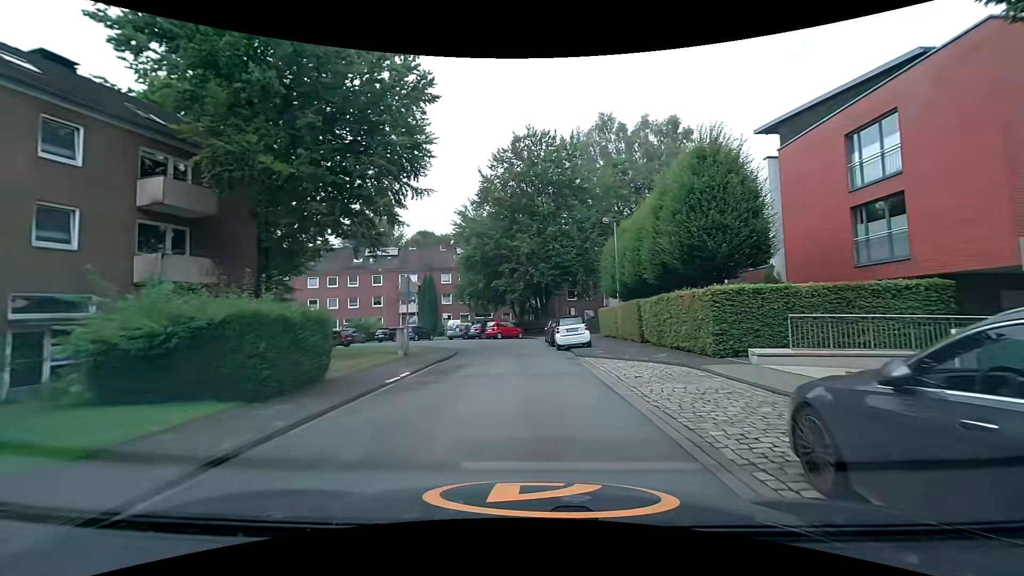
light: Day
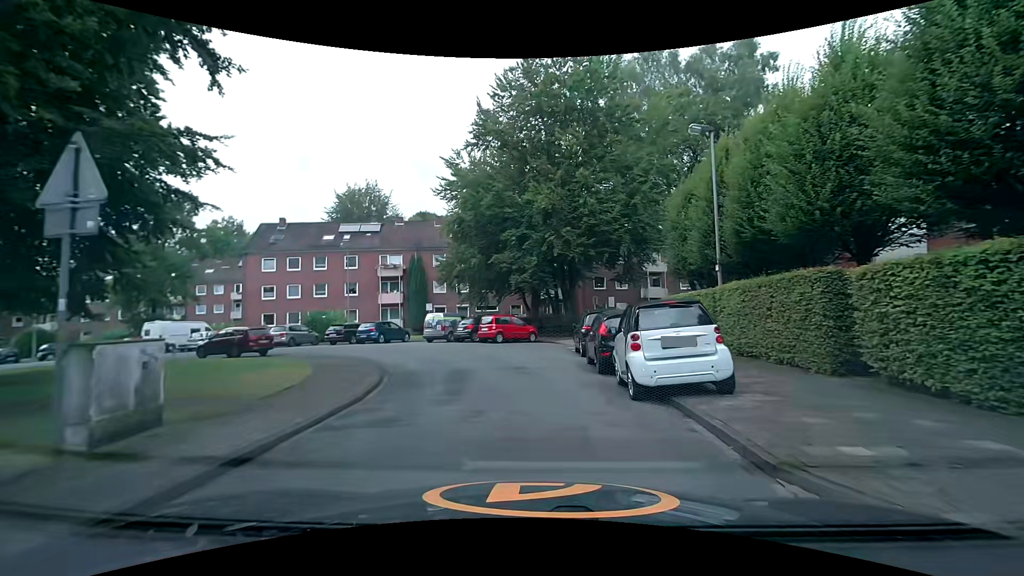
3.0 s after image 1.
(-0.2, +14.8) m; -2°
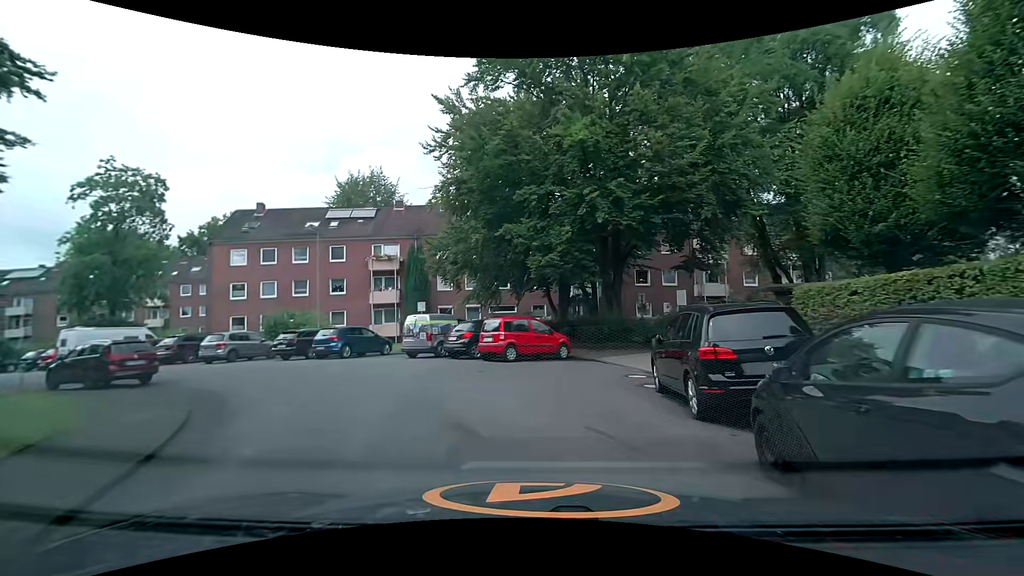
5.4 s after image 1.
(-0.1, +9.9) m; -1°
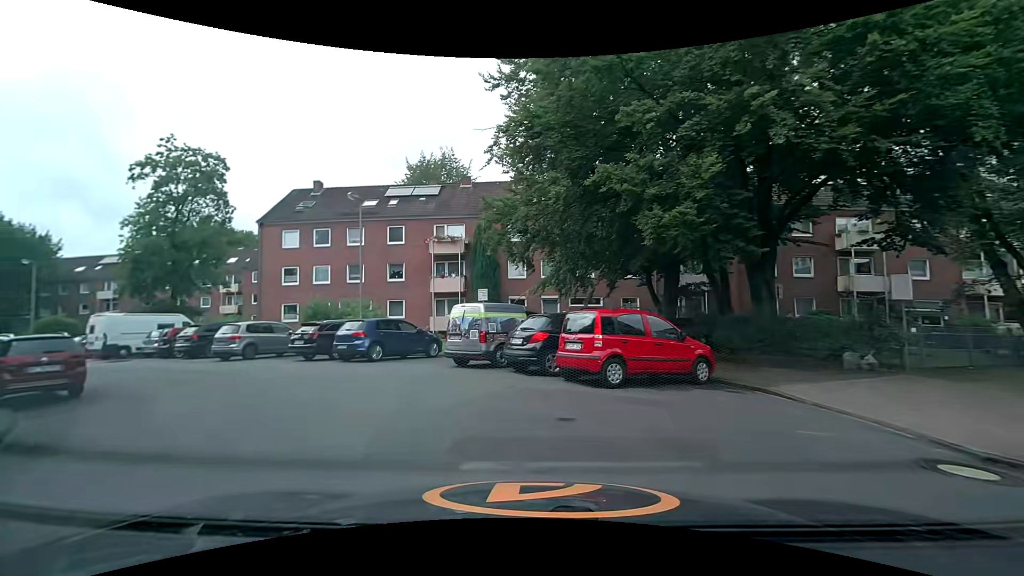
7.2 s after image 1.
(-0.6, +6.9) m; -10°
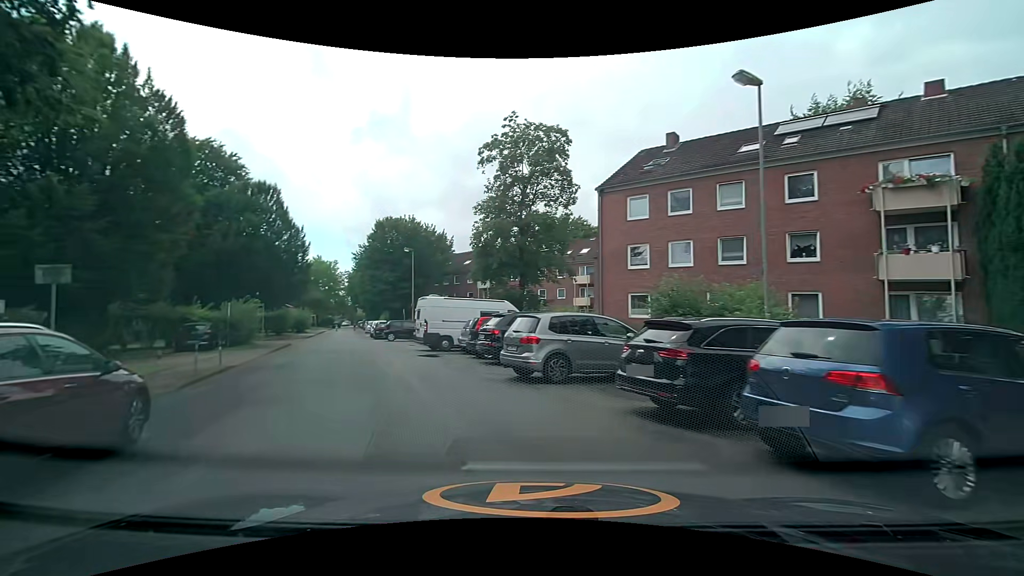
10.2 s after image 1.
(-3.8, +11.9) m; -36°
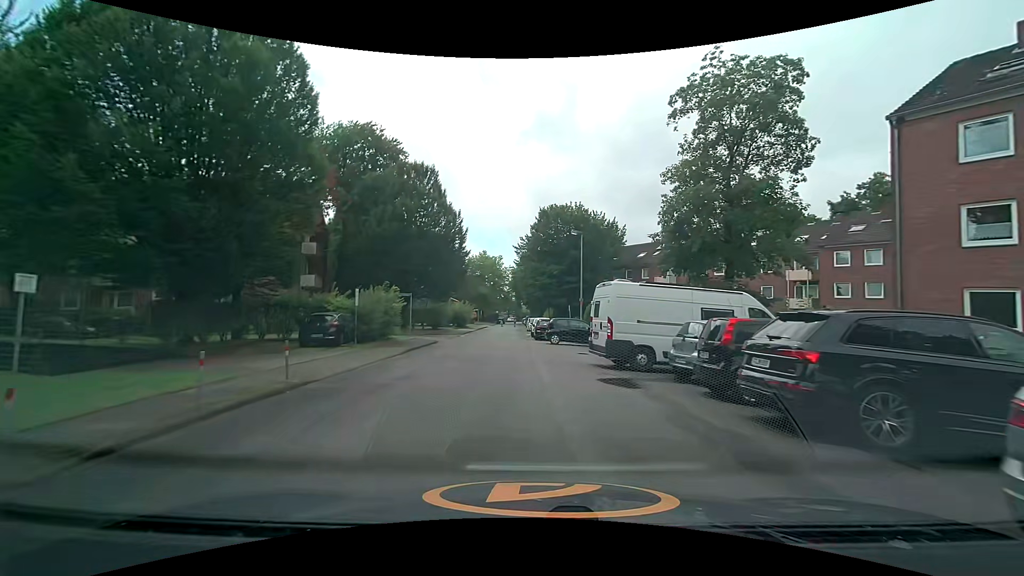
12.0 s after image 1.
(-2.0, +8.4) m; -21°
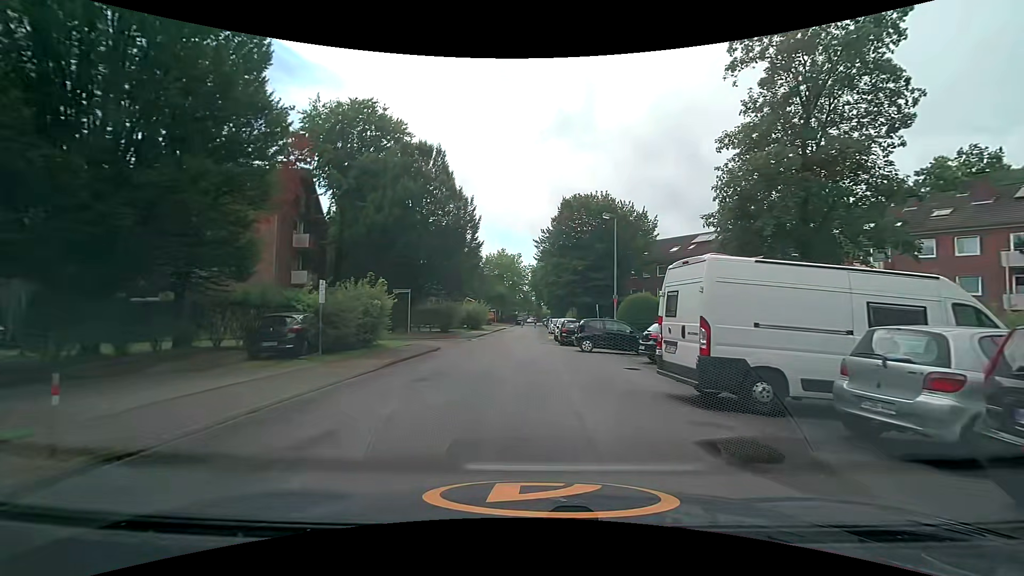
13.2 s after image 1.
(-0.1, +5.8) m; -2°
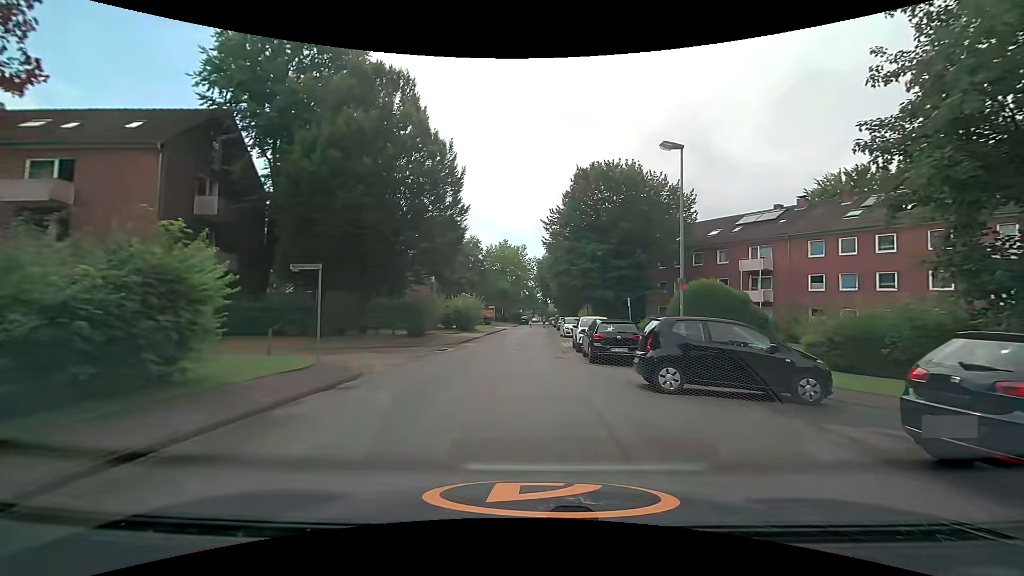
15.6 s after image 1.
(-0.1, +12.0) m; -1°
(0, +10) (0, +20) (0, +30) (0, +40) (+1, +50) (+1, +60) (+1, +70) (+2, +80) (+2, +90) (+2, +100) m
